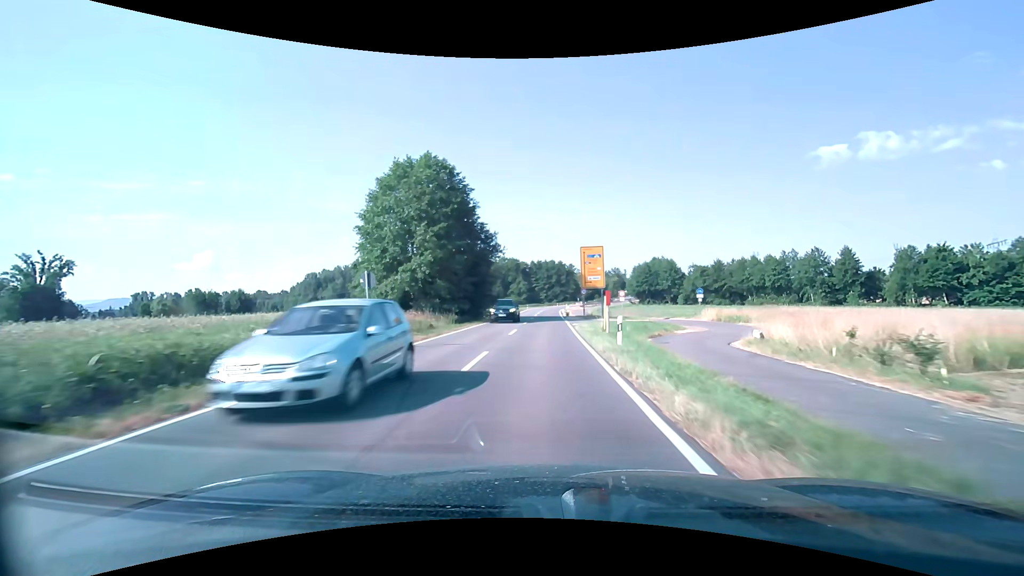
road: secondary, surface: asphalt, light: Day
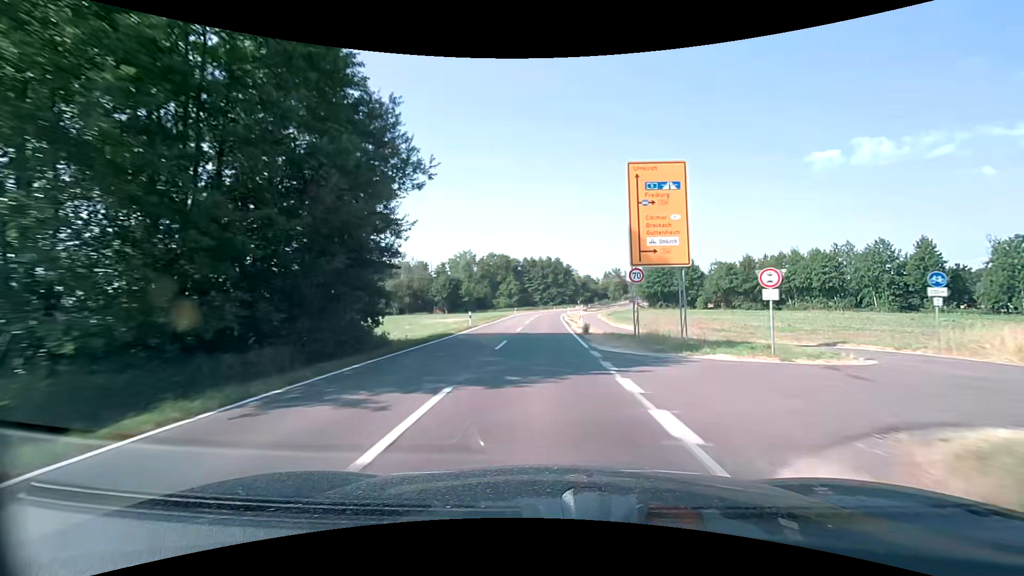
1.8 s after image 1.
(+0.1, +30.1) m; +1°
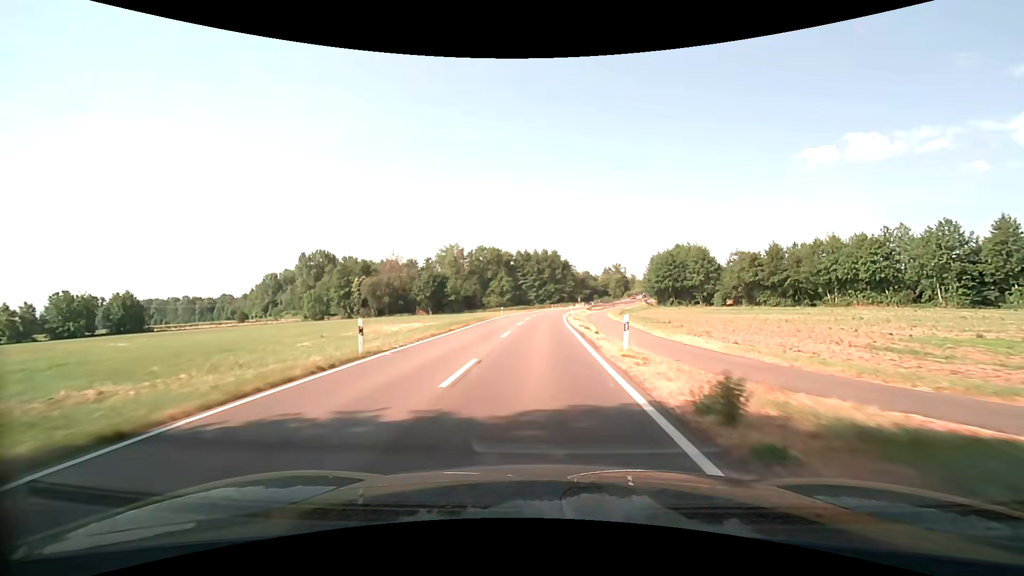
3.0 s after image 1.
(+0.1, +20.0) m; 0°
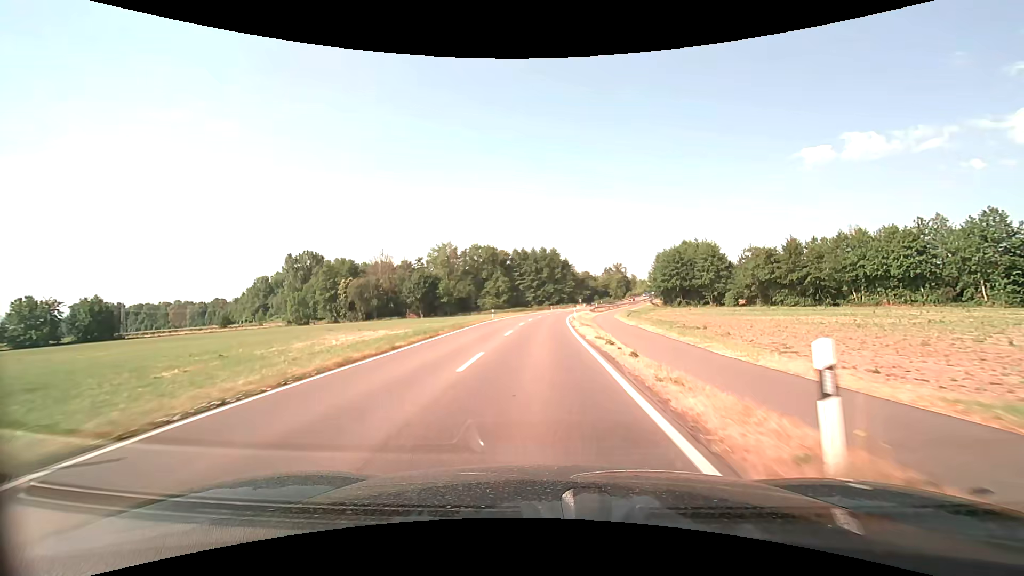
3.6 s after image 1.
(0.0, +10.0) m; 0°
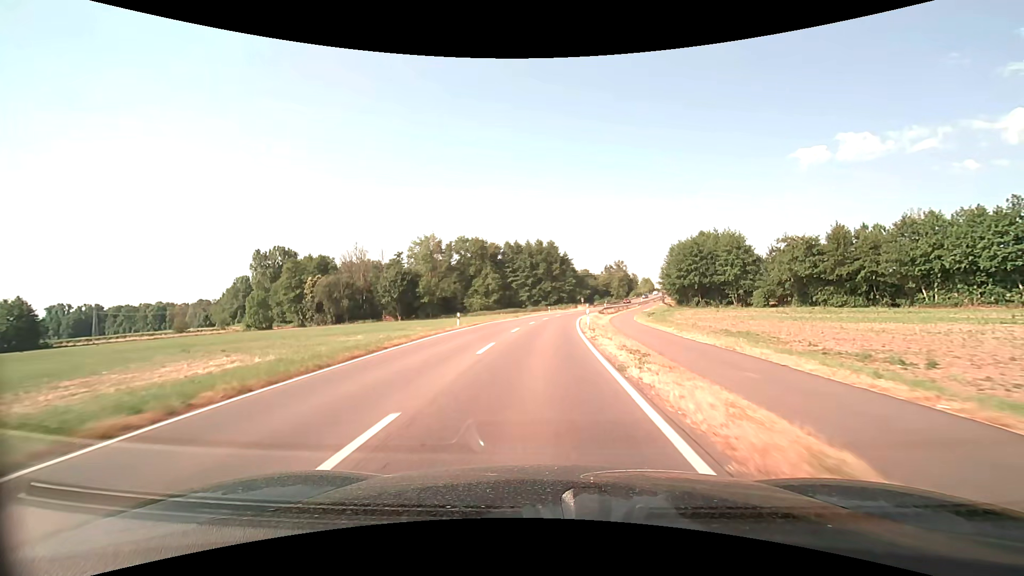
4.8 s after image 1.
(+0.1, +20.0) m; 0°
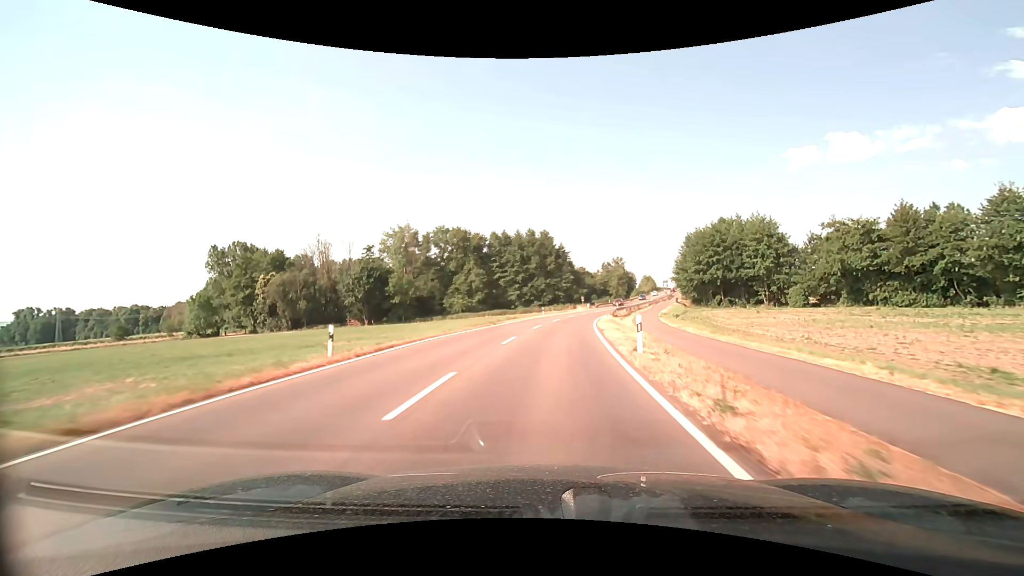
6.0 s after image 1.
(+0.1, +20.1) m; 0°
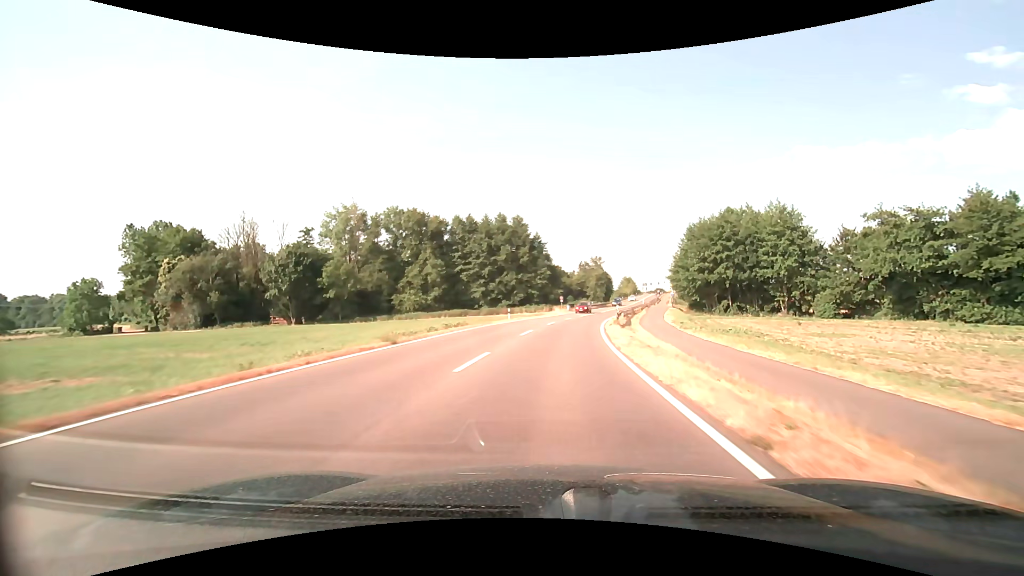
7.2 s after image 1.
(+0.5, +20.0) m; +3°
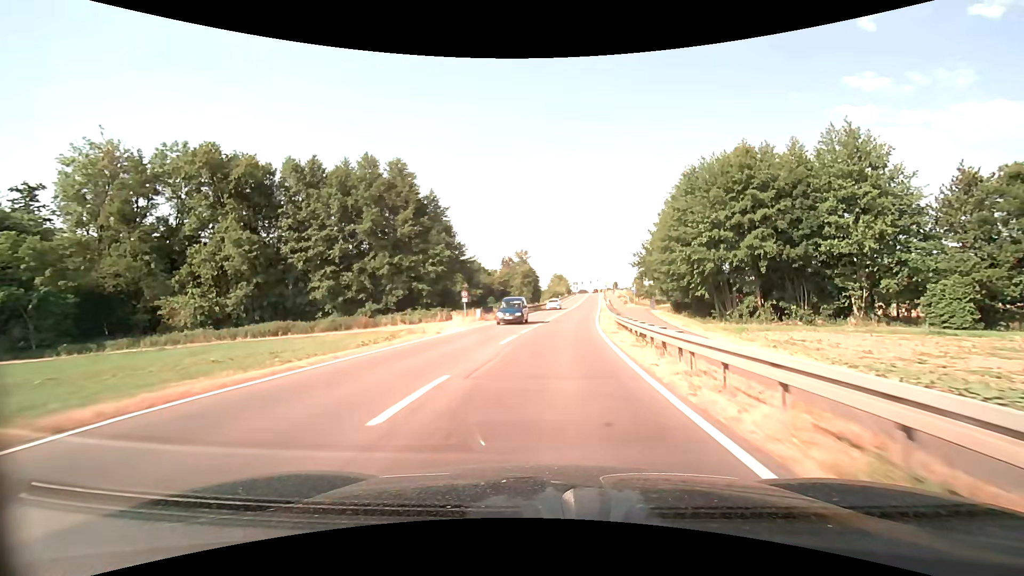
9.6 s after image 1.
(+2.9, +39.9) m; +9°
(0, +10) (+1, +20) (+1, +30) (+2, +40) (+3, +50) (+5, +60) (+6, +70) (+7, +80) (+8, +90) (+9, +100) m
